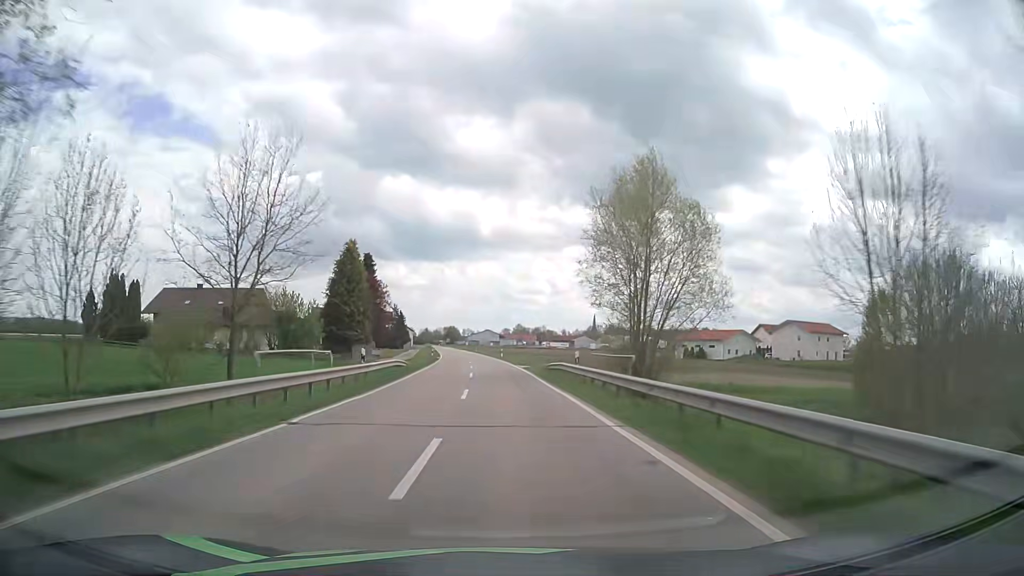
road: tertiary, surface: asphalt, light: Day
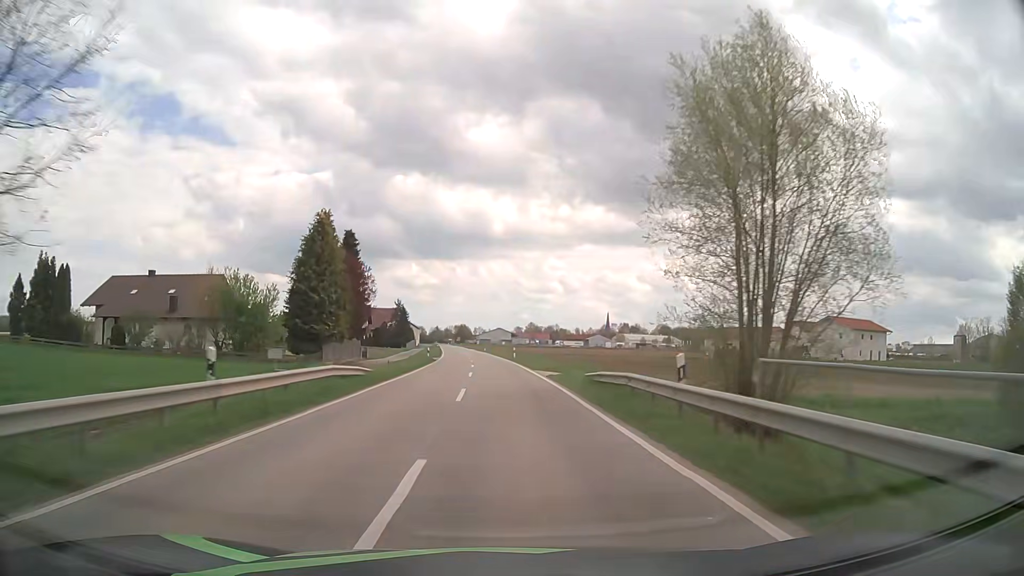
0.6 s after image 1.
(-0.2, +14.0) m; -1°
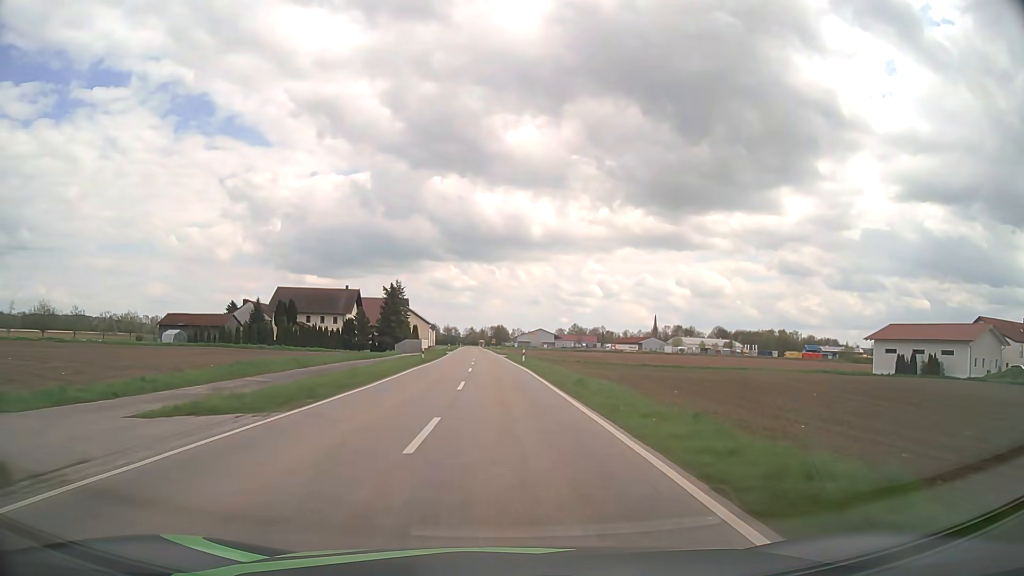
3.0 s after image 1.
(-1.7, +56.3) m; -3°
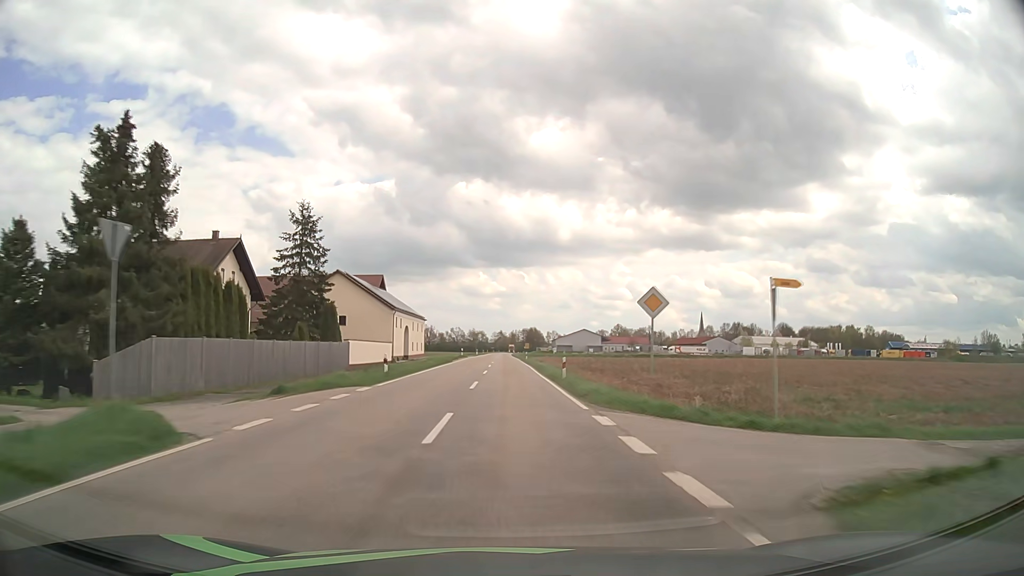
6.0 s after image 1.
(-2.1, +71.7) m; -3°
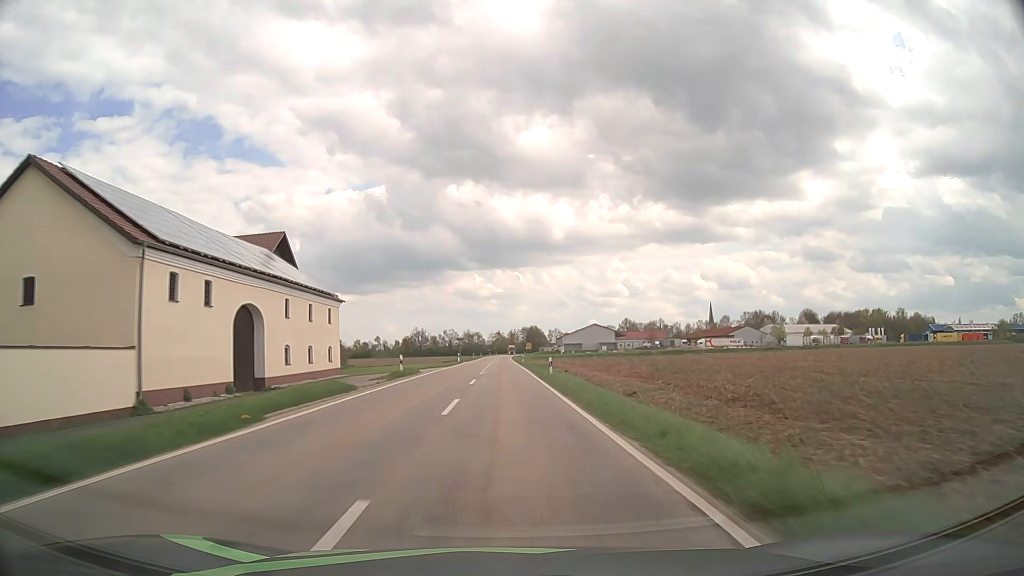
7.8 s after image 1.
(0.0, +43.8) m; 0°
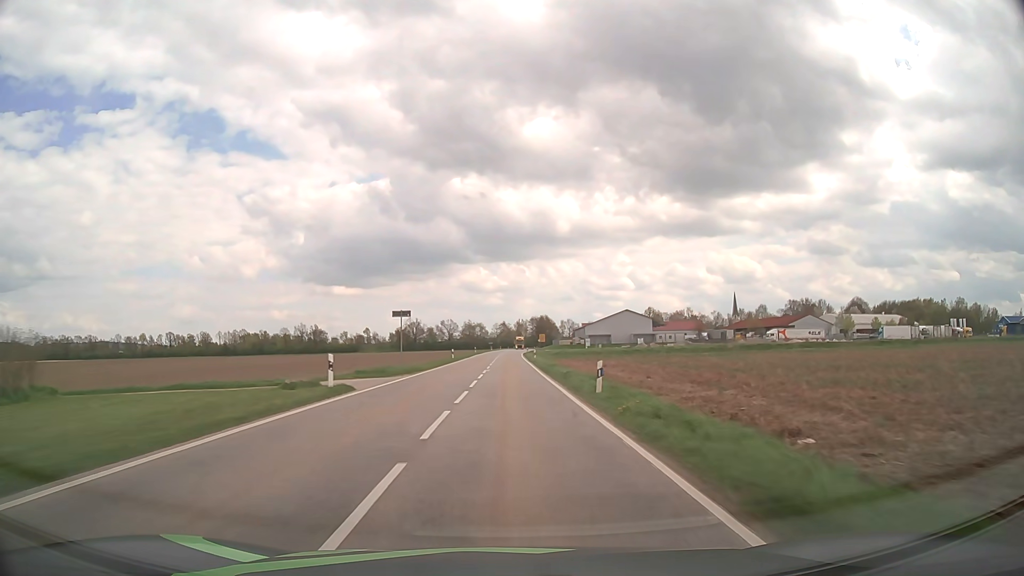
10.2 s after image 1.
(-0.5, +58.8) m; -1°
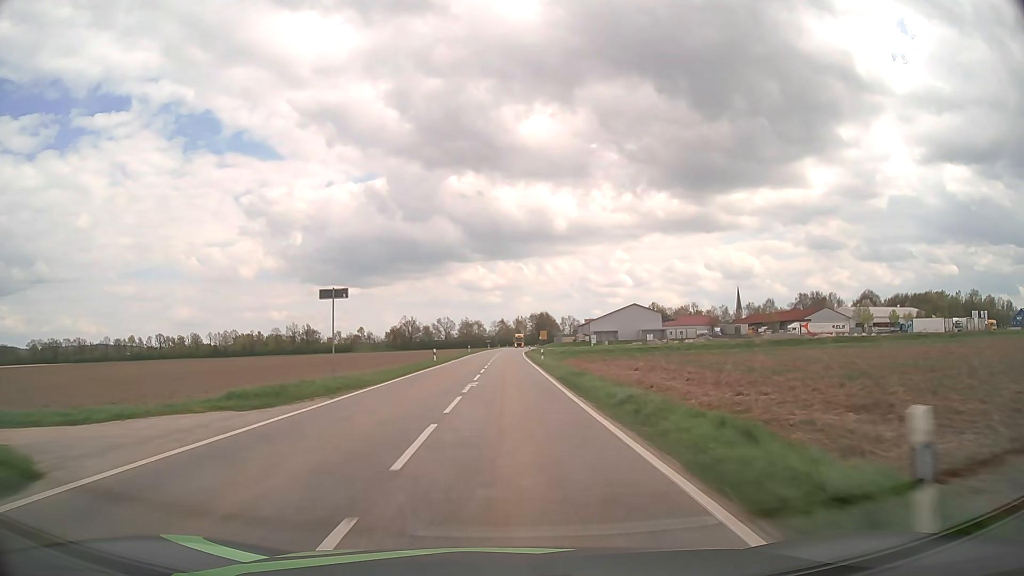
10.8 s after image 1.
(0.0, +14.5) m; 0°
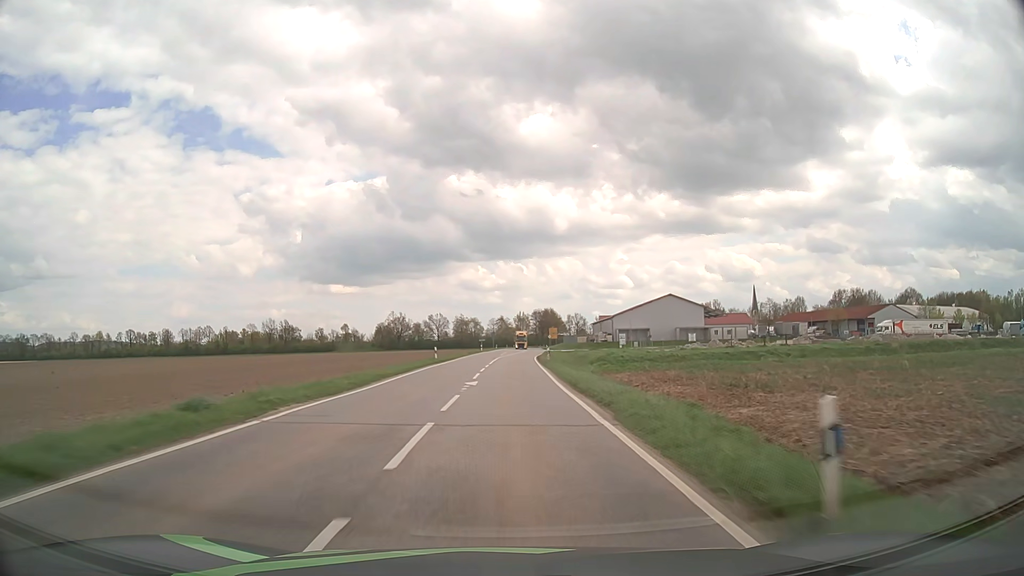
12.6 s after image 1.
(0.0, +42.2) m; 0°
(0, +10) (0, +20) (0, +30) (0, +40) (+1, +50) (+1, +60) (+1, +70) (+2, +80) (+3, +90) (+3, +100) m
